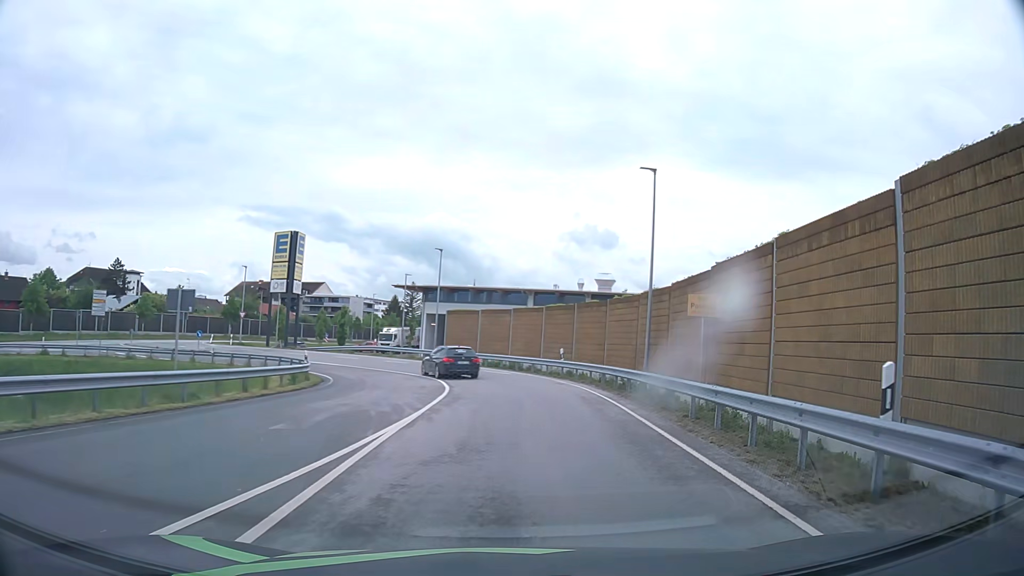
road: unclassified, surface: asphalt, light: Day
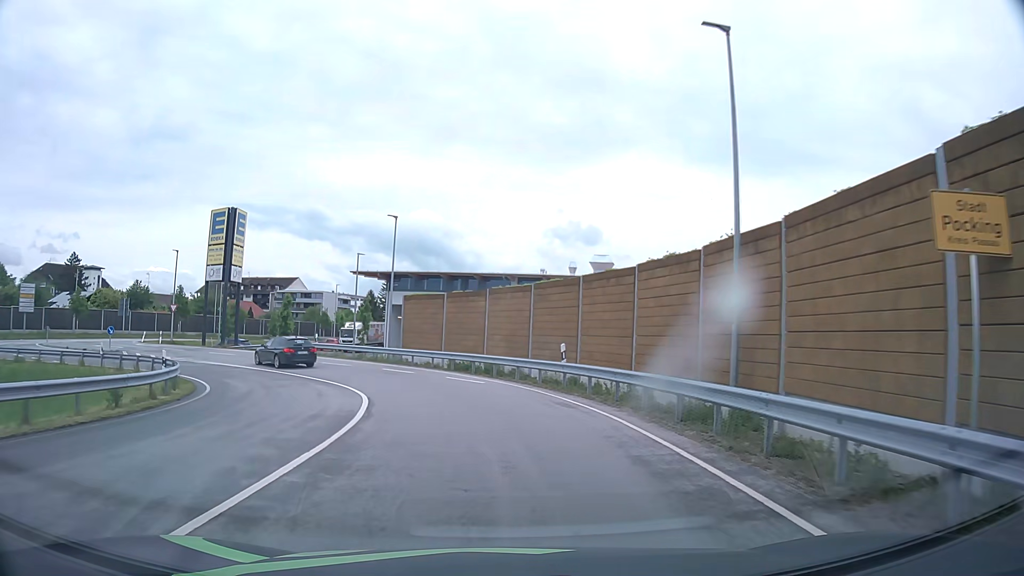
(+0.7, +11.7) m; +3°
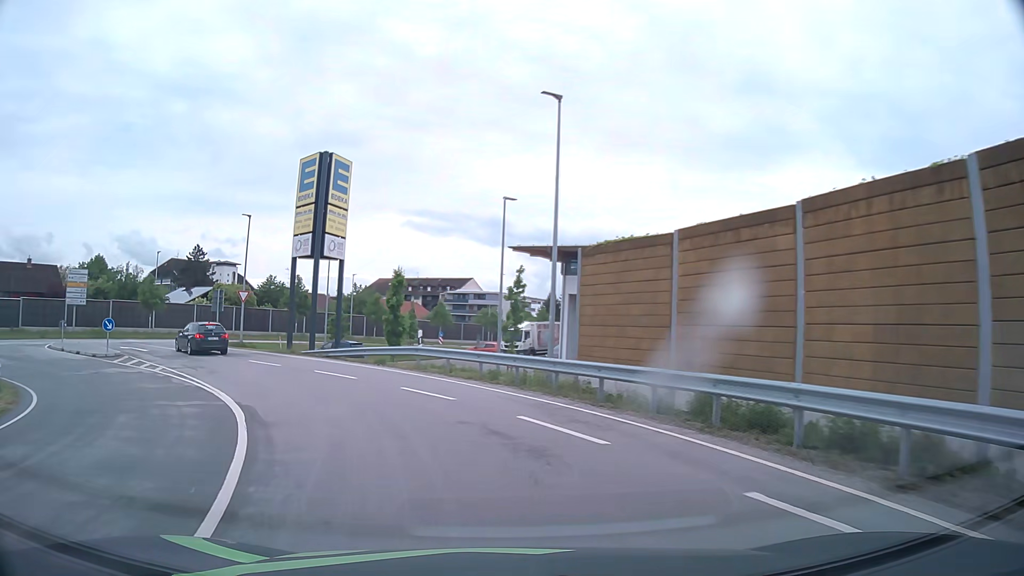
(-2.2, +19.3) m; -15°
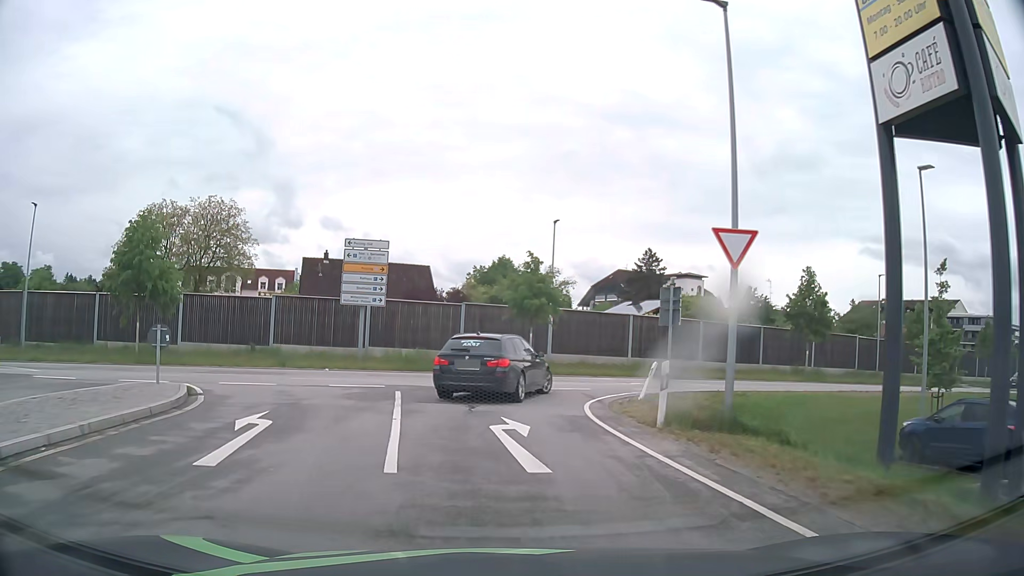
(-10.5, +27.4) m; -41°
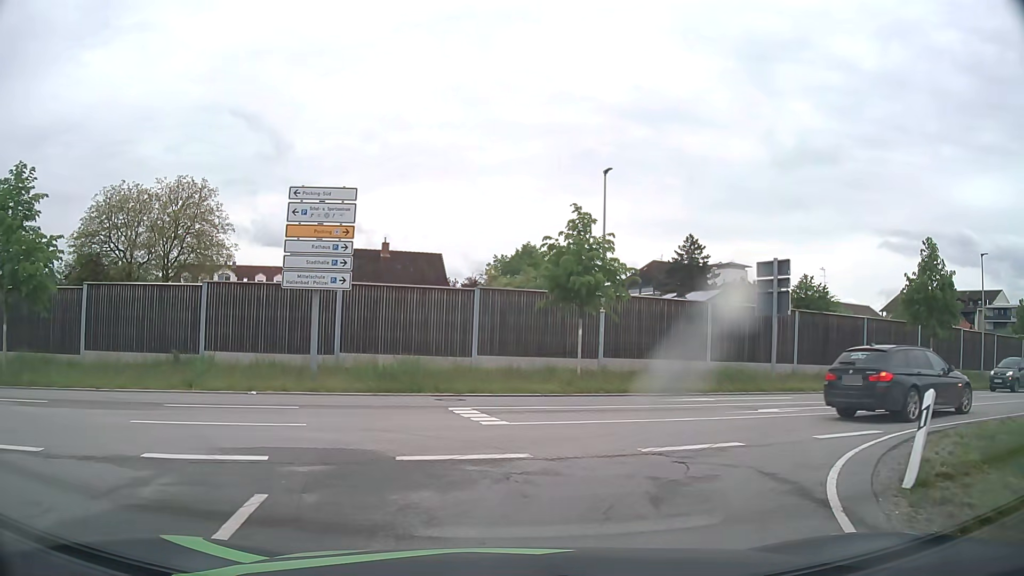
(-0.4, +10.9) m; -3°
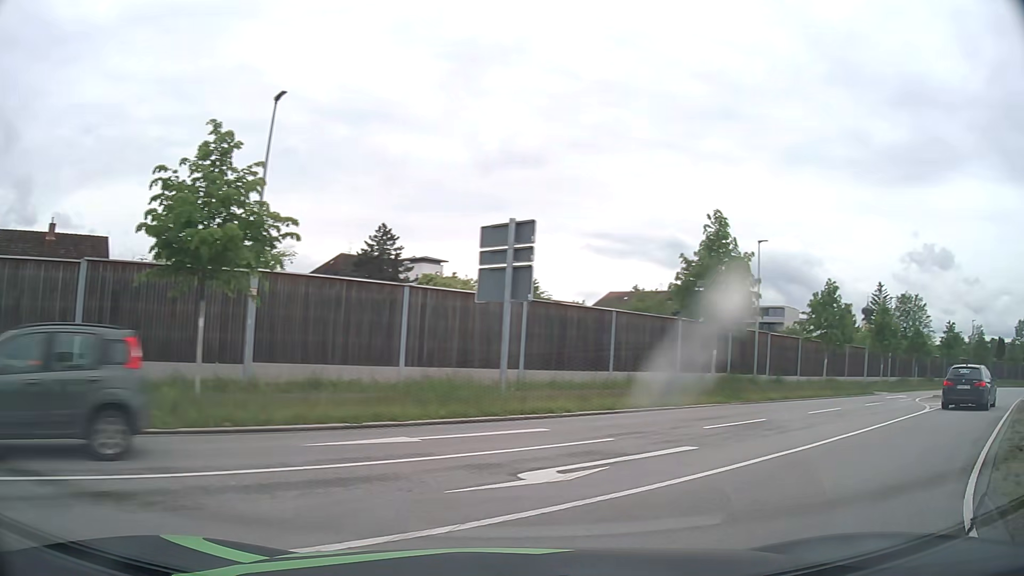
(+1.3, +8.0) m; +24°
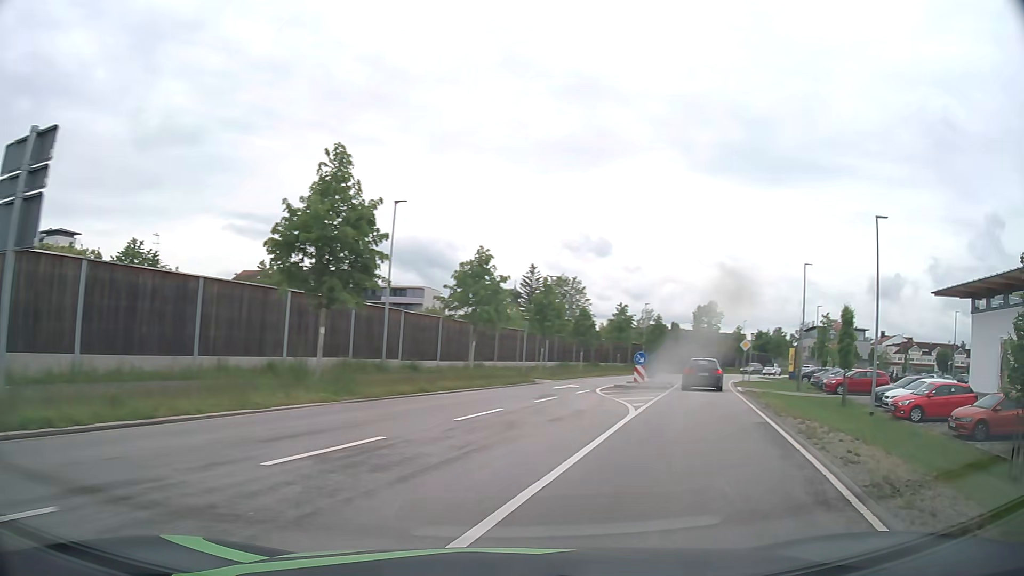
(+1.8, +6.2) m; +31°
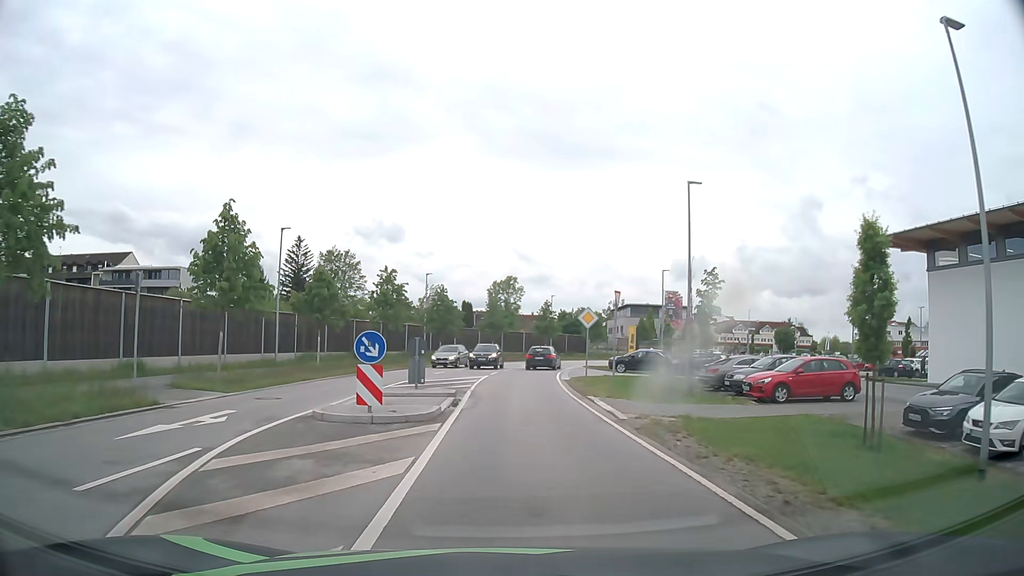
(+5.0, +18.5) m; +20°
(0, +10) (0, +20) (+1, +30) (+1, +40) (+3, +50) (+5, +60) (+9, +69) (+13, +78) (+19, +86) (+25, +94) m
